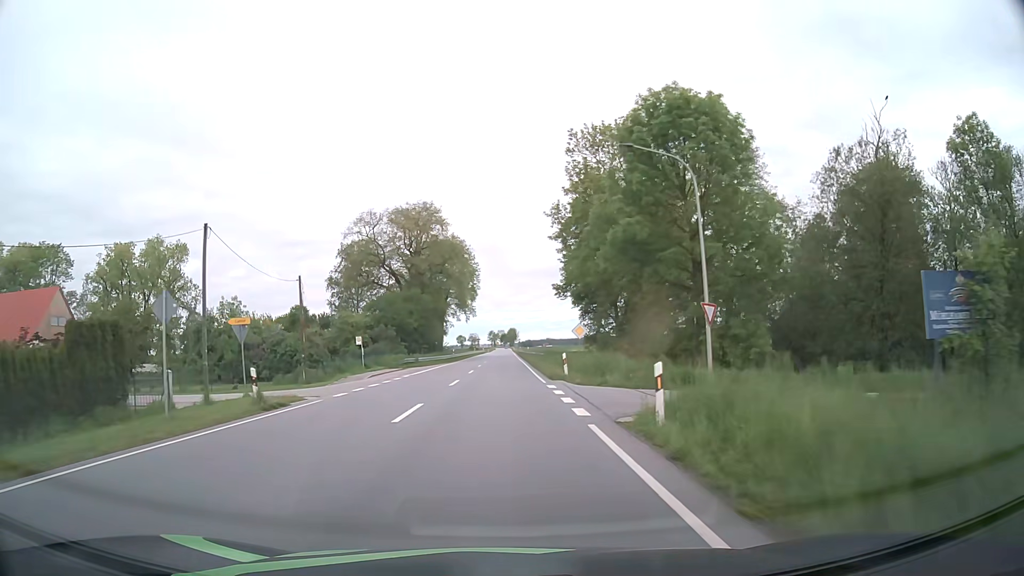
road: primary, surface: asphalt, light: Day
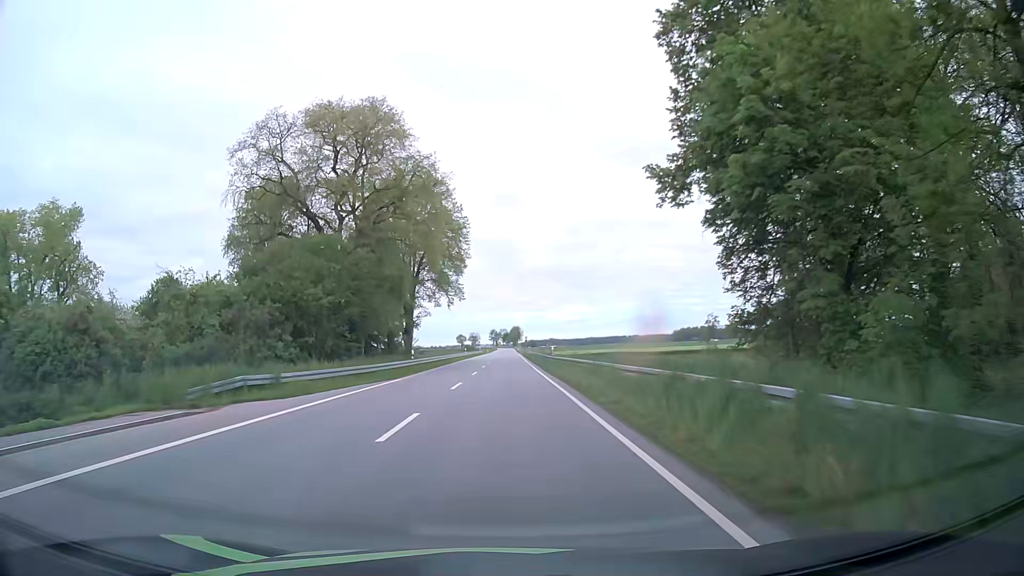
(-0.2, +38.7) m; 0°
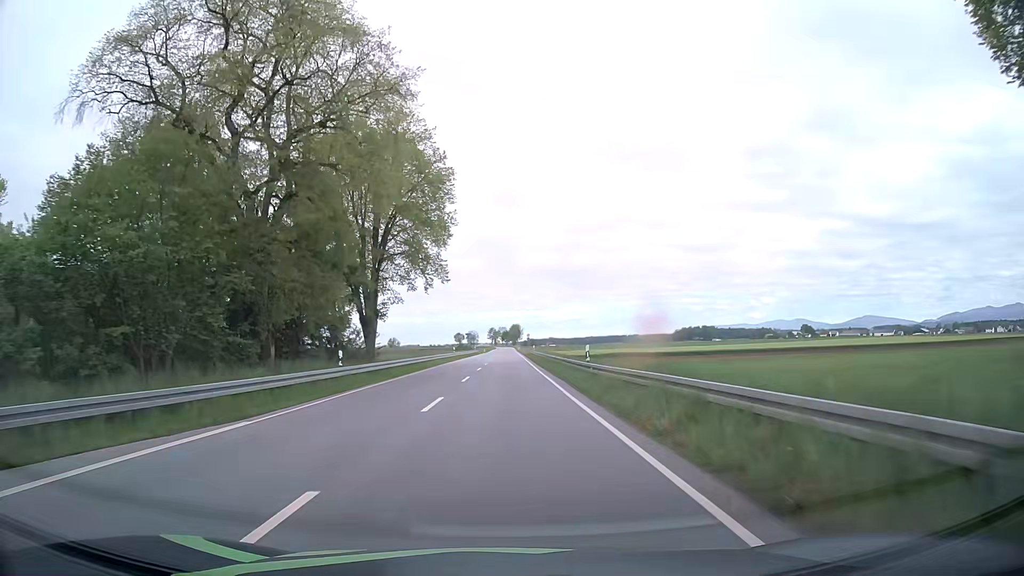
(0.0, +19.6) m; 0°
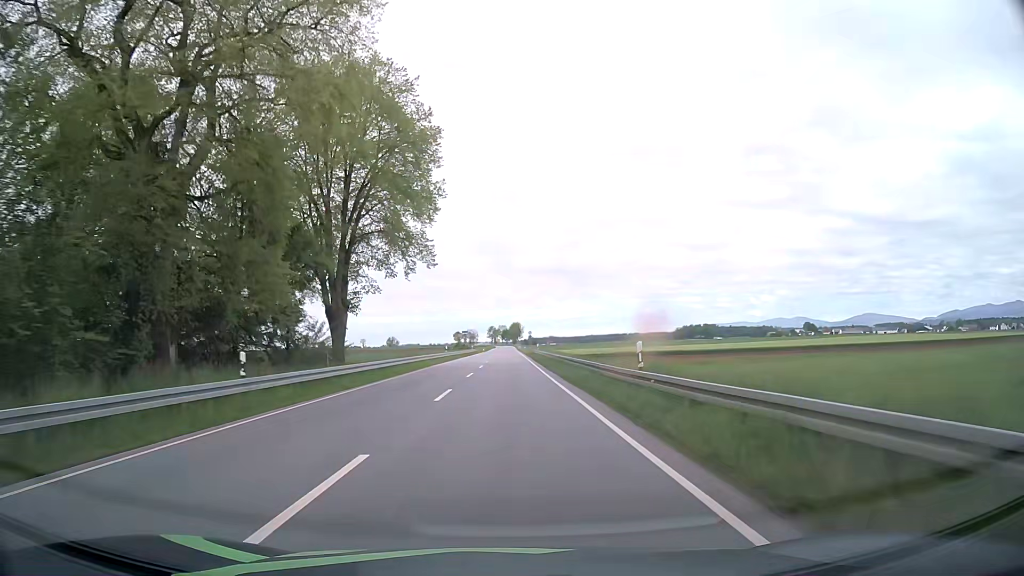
(0.0, +9.8) m; 0°
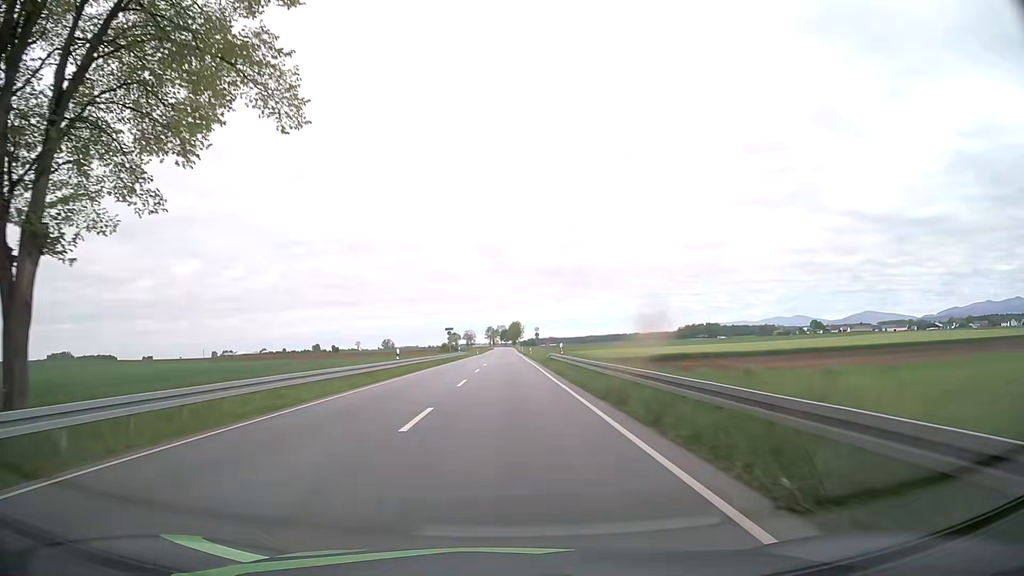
(+0.2, +29.8) m; 0°
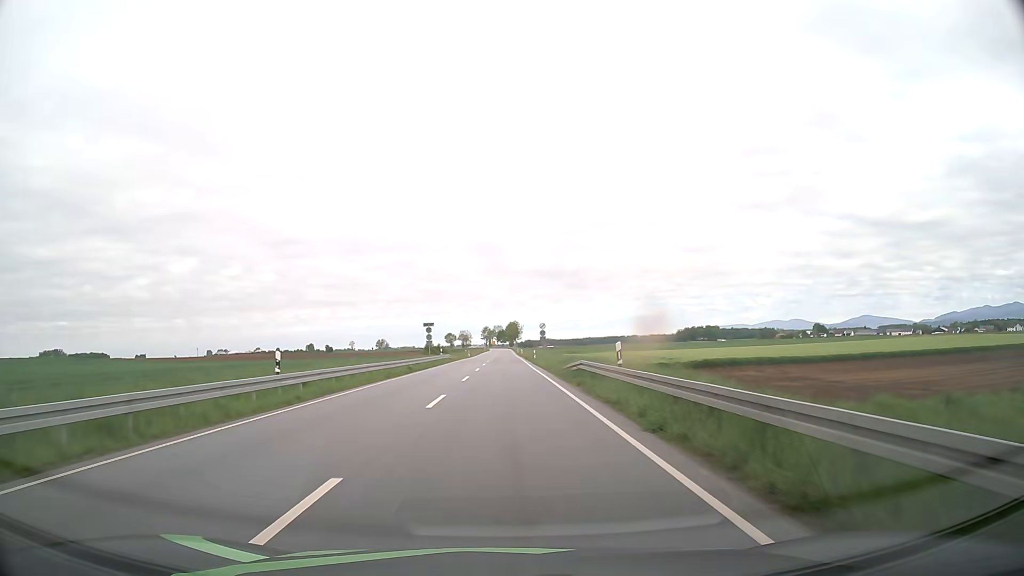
(+0.1, +20.0) m; 0°
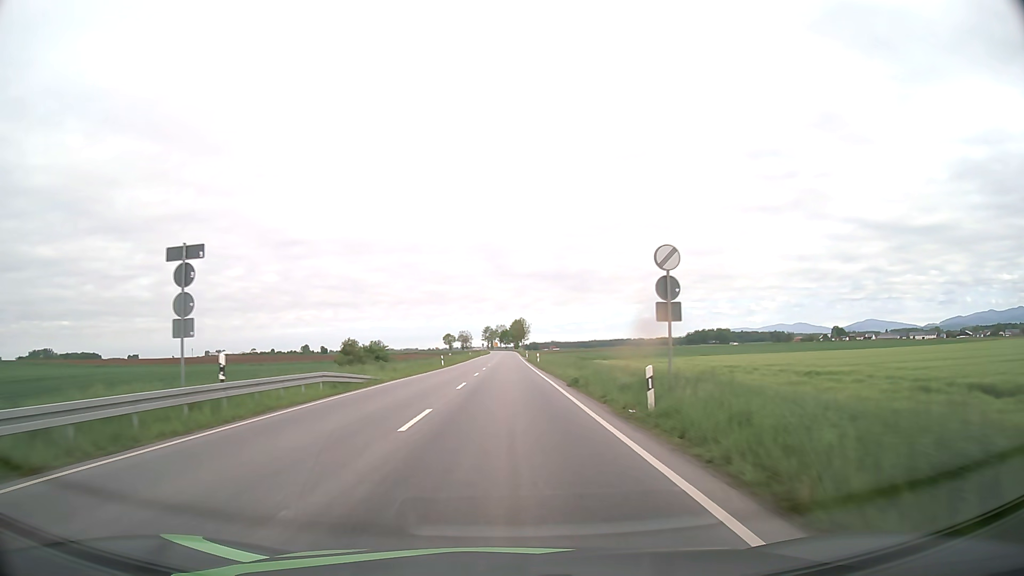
(-0.2, +52.3) m; 0°
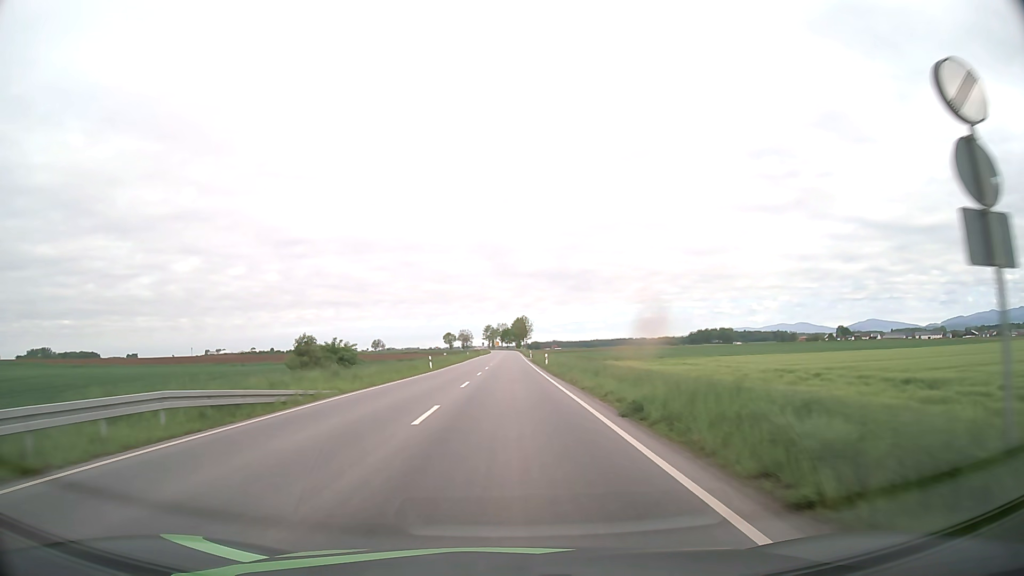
(0.0, +11.3) m; 0°
